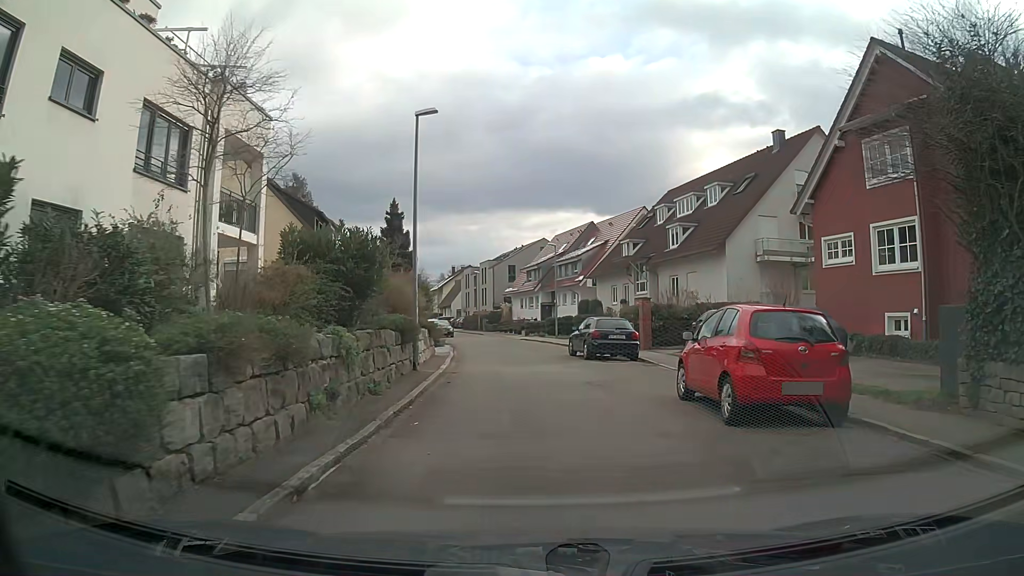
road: residential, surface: asphalt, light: Day
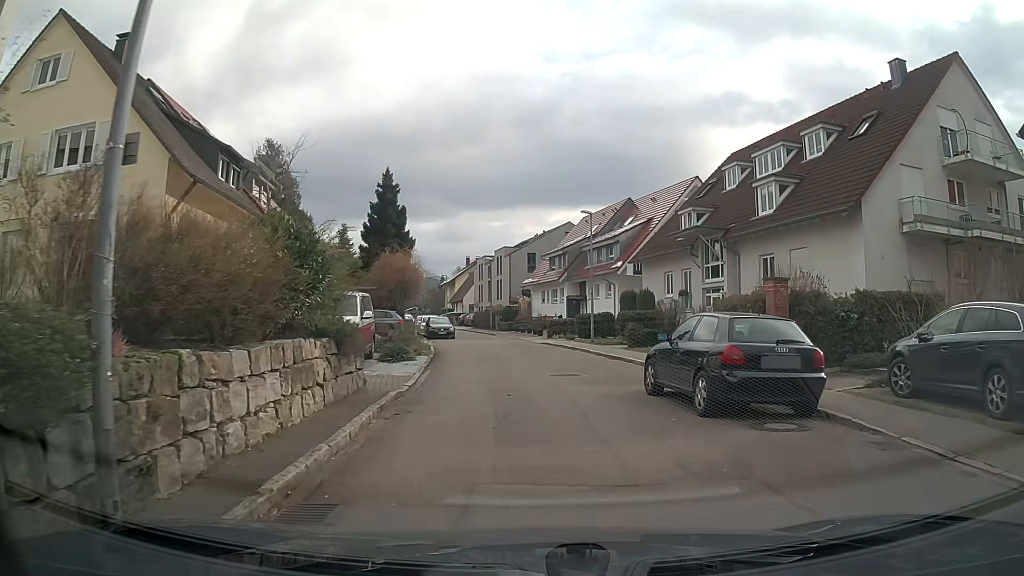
(-0.3, +12.9) m; -2°
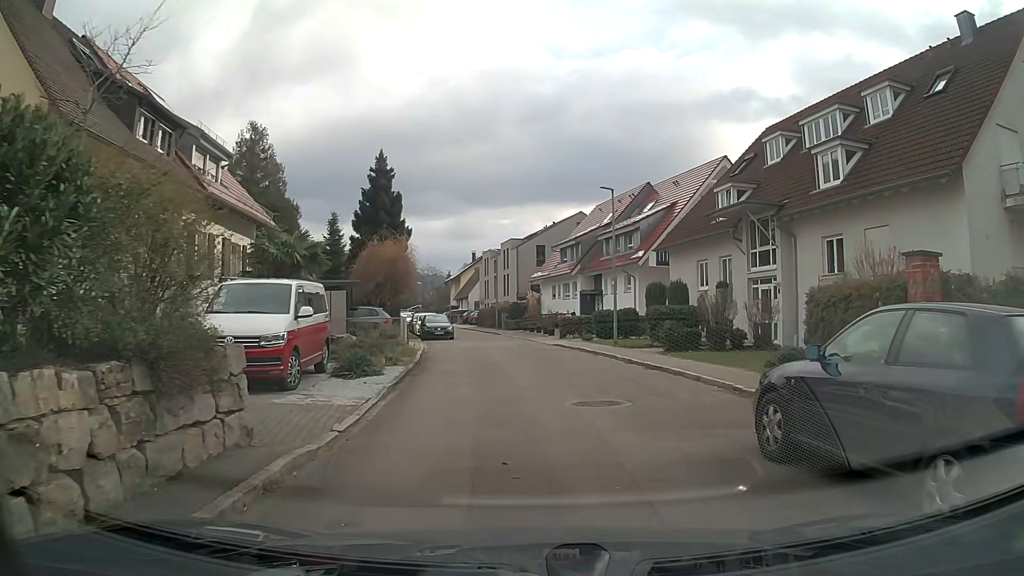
(0.0, +5.5) m; 0°
